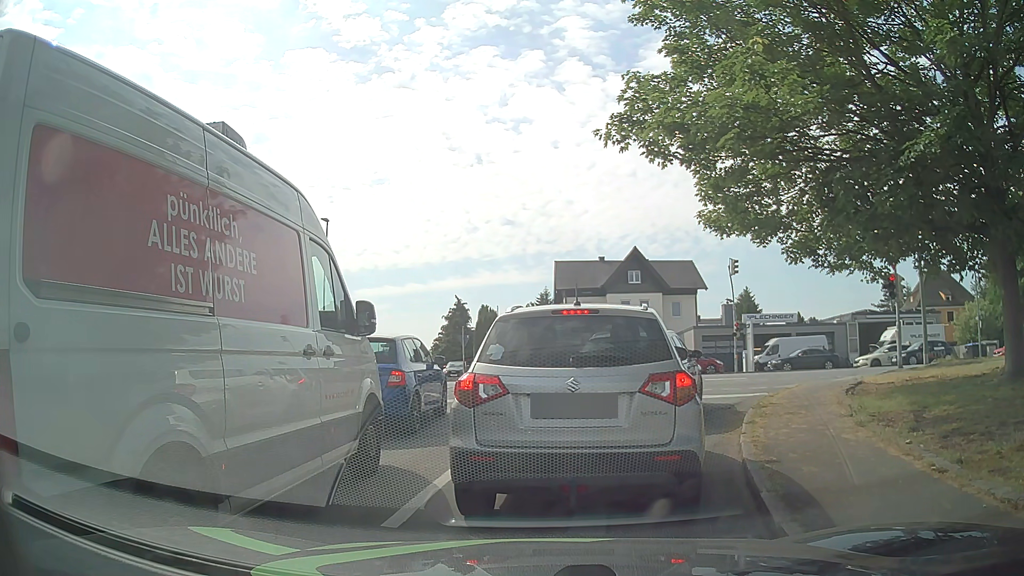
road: residential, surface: asphalt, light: Day
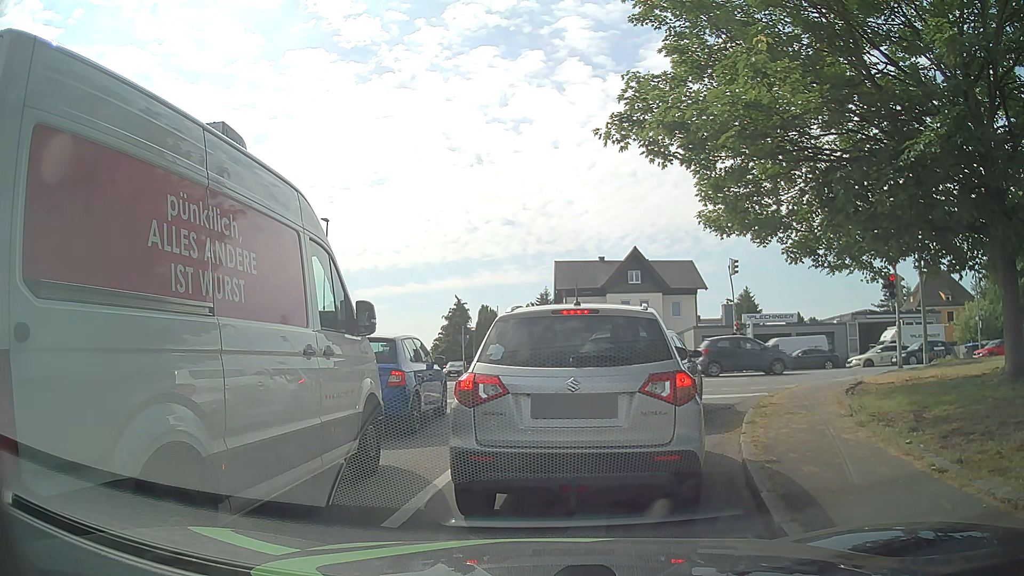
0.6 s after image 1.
(0.0, 0.0) m; 0°
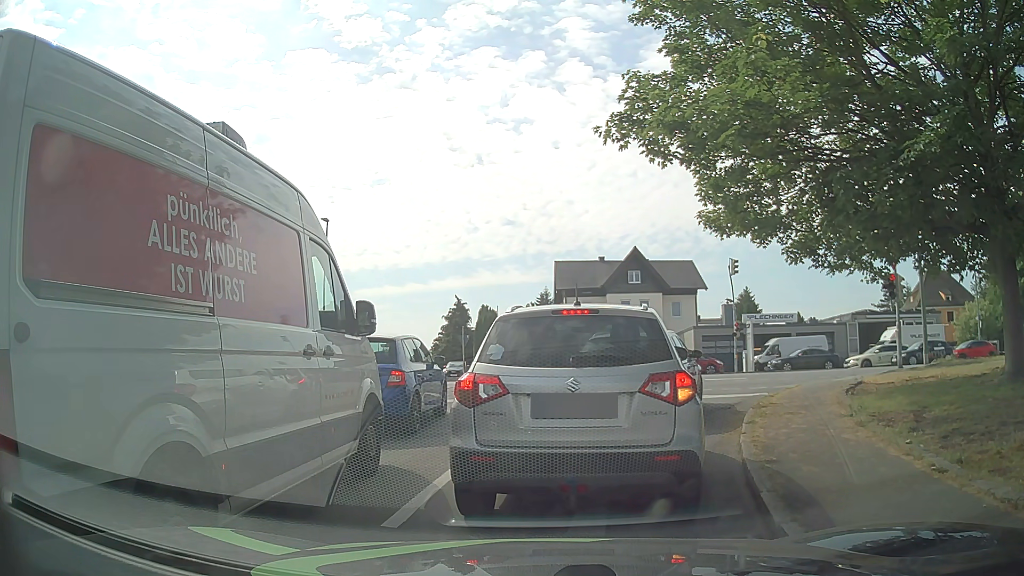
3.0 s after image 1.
(0.0, 0.0) m; 0°
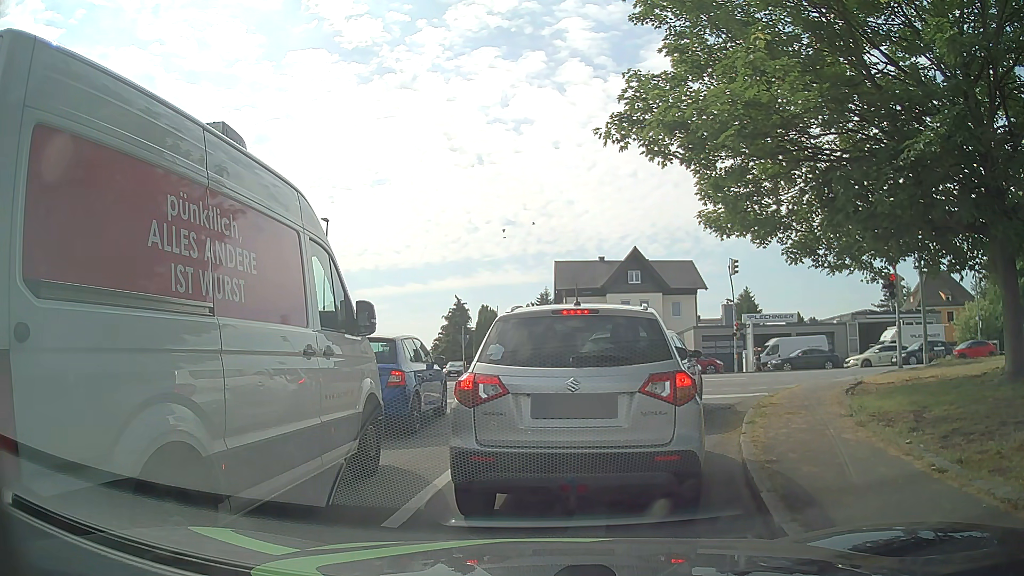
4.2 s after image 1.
(0.0, 0.0) m; 0°
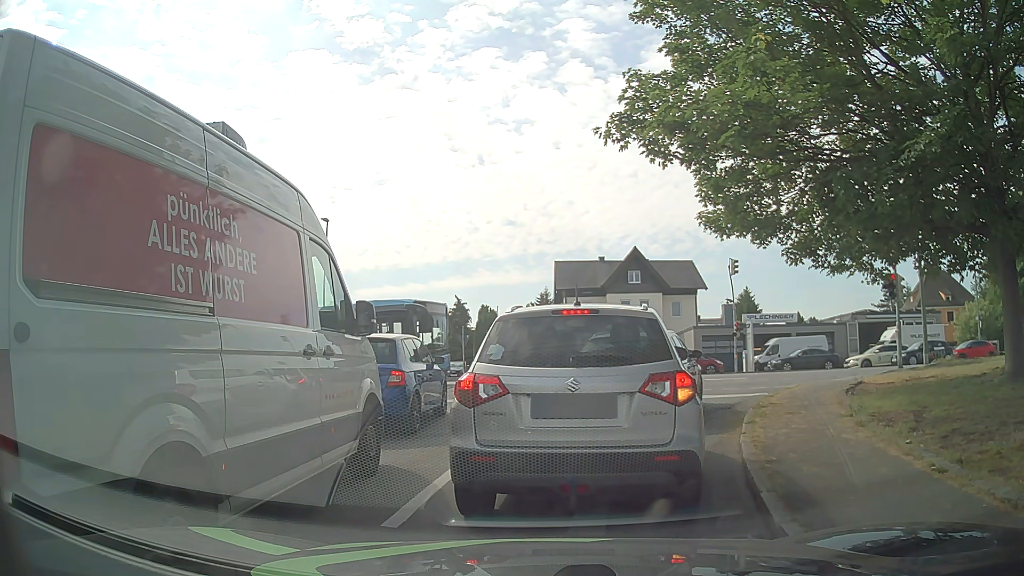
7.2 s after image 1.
(0.0, 0.0) m; 0°
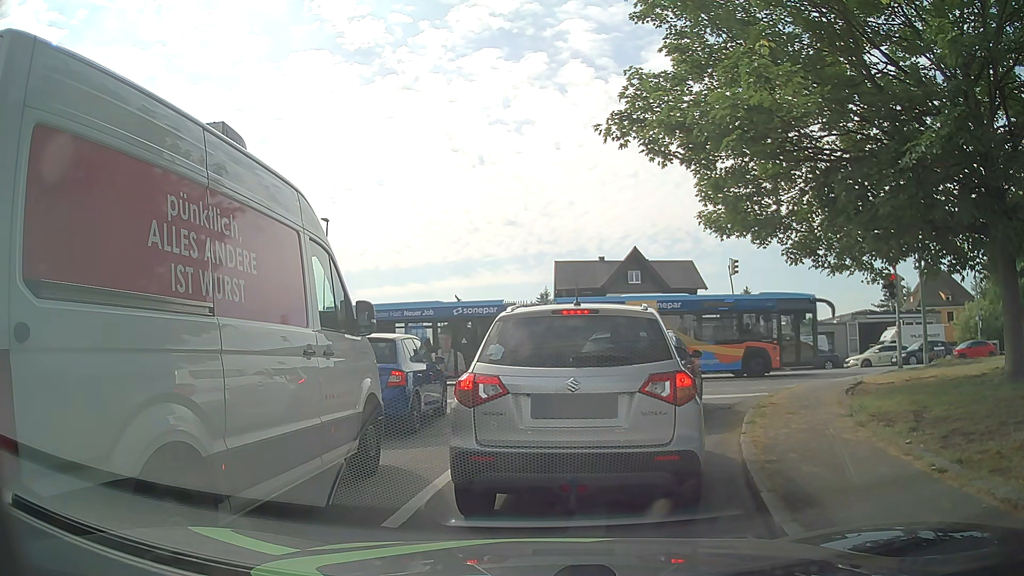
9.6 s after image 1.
(0.0, 0.0) m; 0°
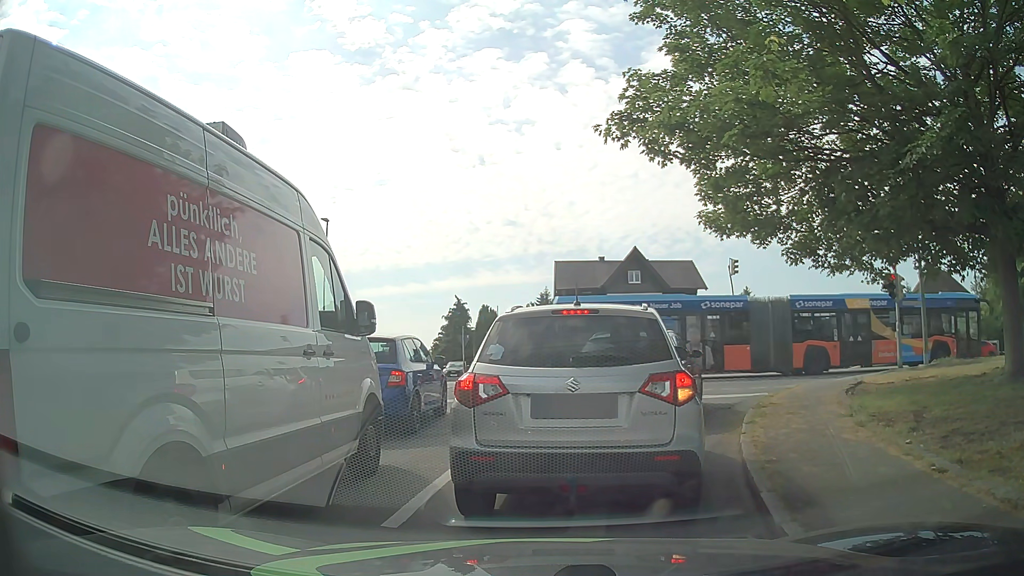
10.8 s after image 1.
(0.0, 0.0) m; 0°
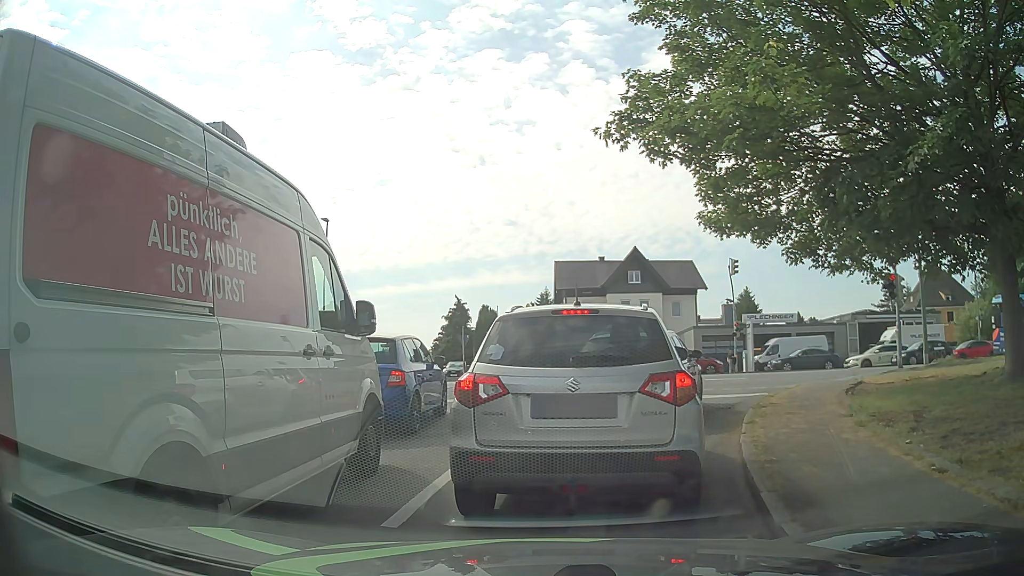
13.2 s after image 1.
(0.0, 0.0) m; 0°
